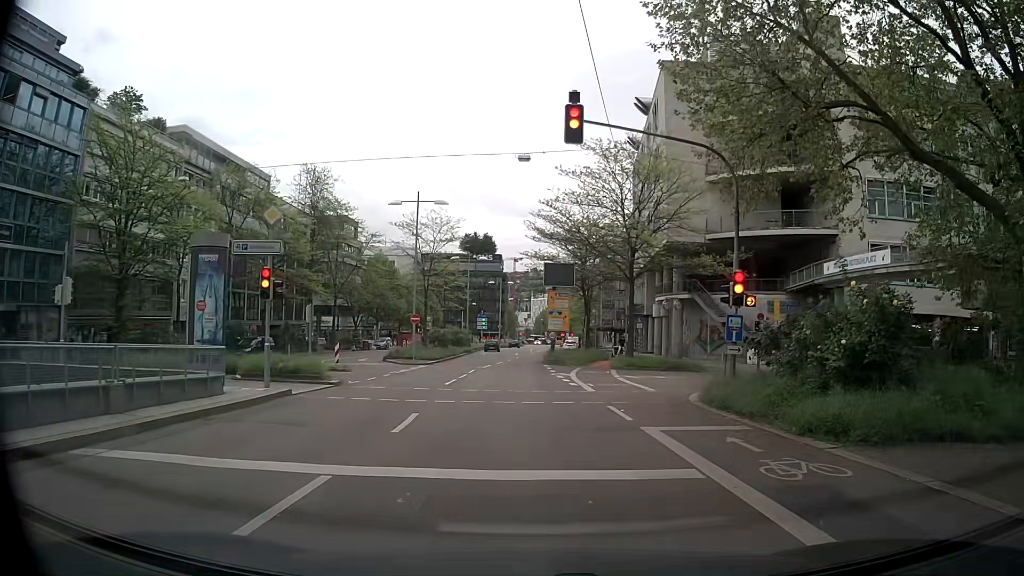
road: secondary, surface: asphalt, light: Day
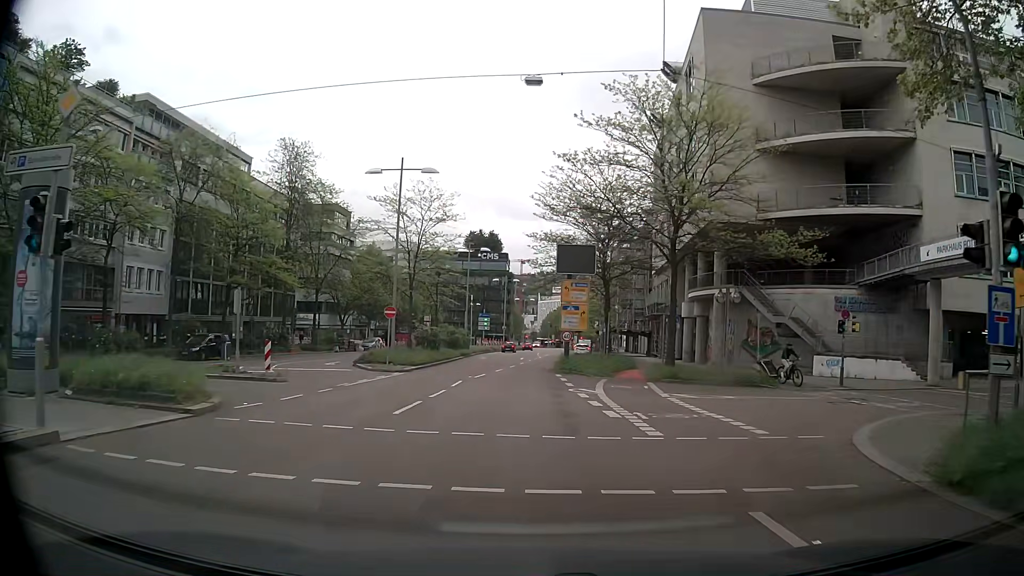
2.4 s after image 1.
(+0.2, +10.3) m; +2°
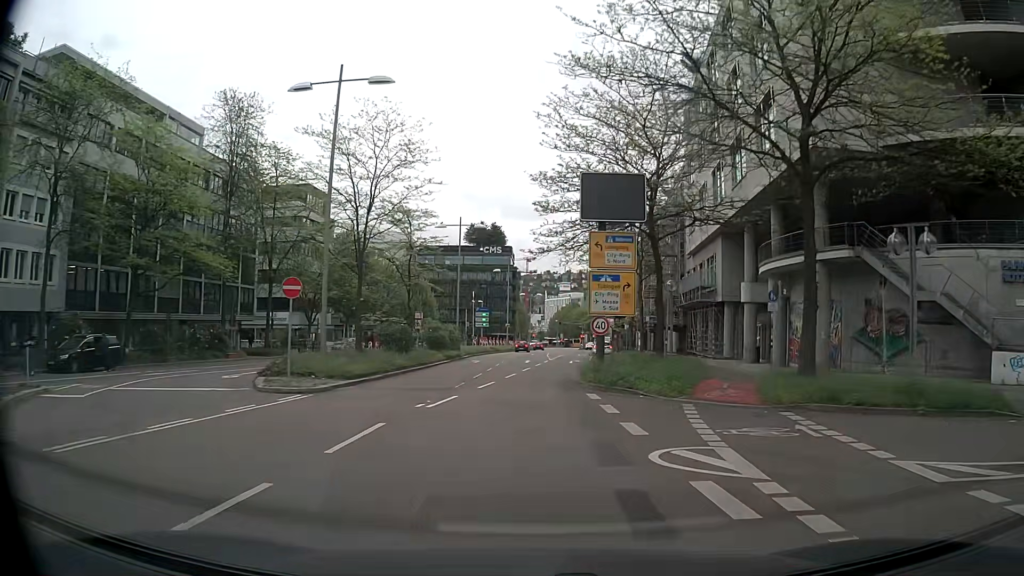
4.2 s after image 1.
(-0.4, +15.1) m; -1°
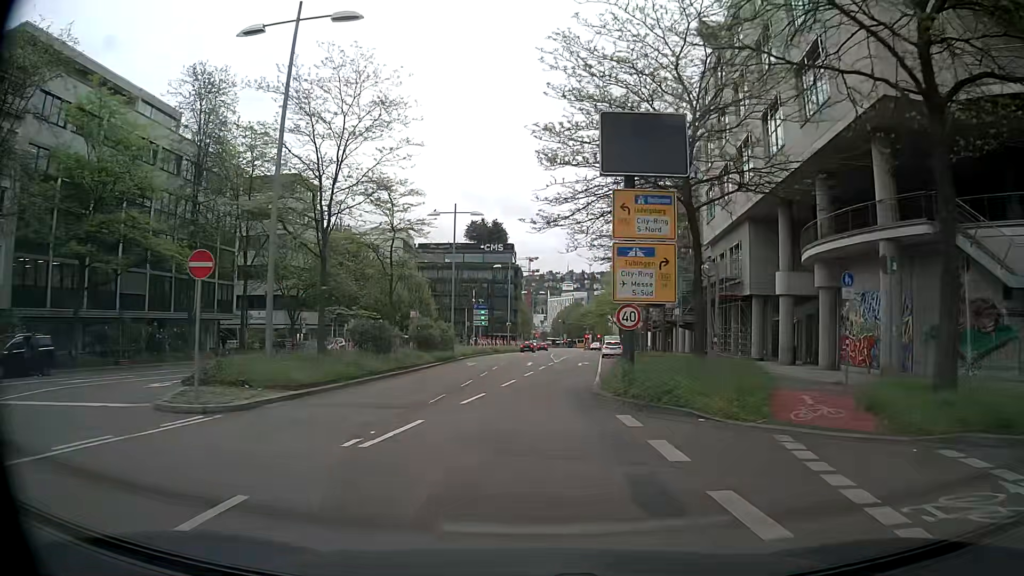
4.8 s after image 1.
(-0.1, +5.8) m; -1°
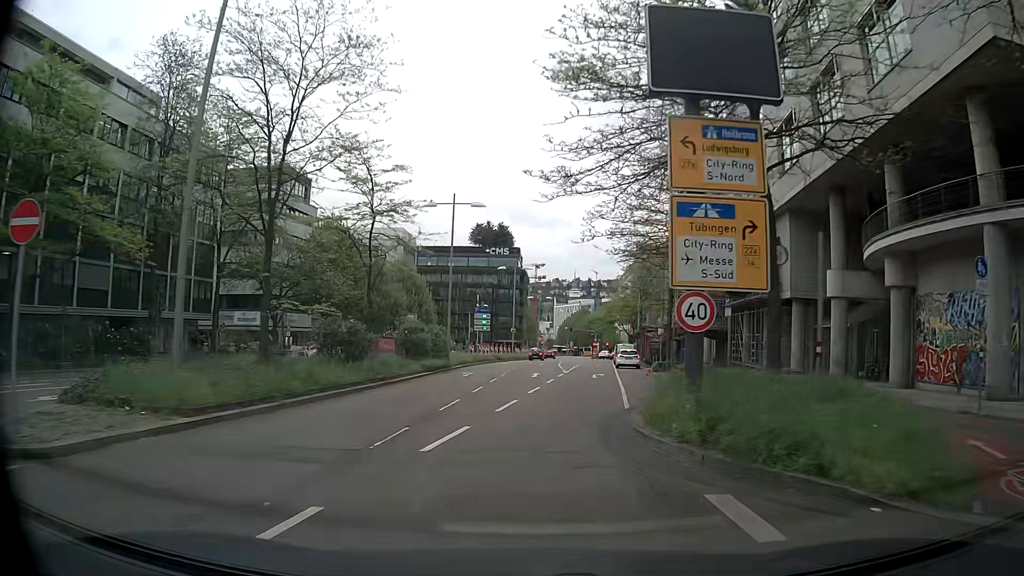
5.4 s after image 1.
(-0.1, +5.9) m; -1°
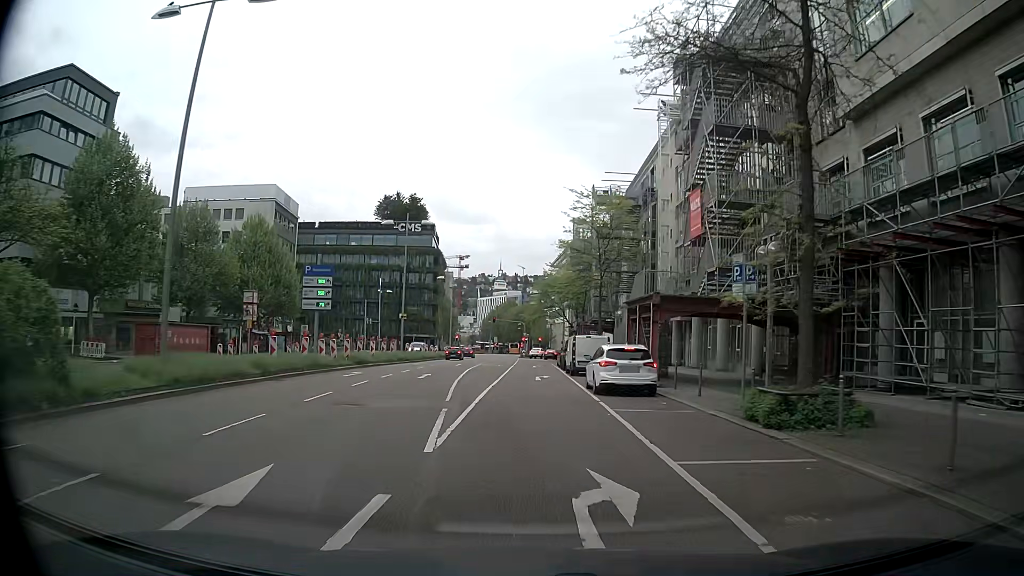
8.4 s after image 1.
(+2.3, +30.2) m; +8°
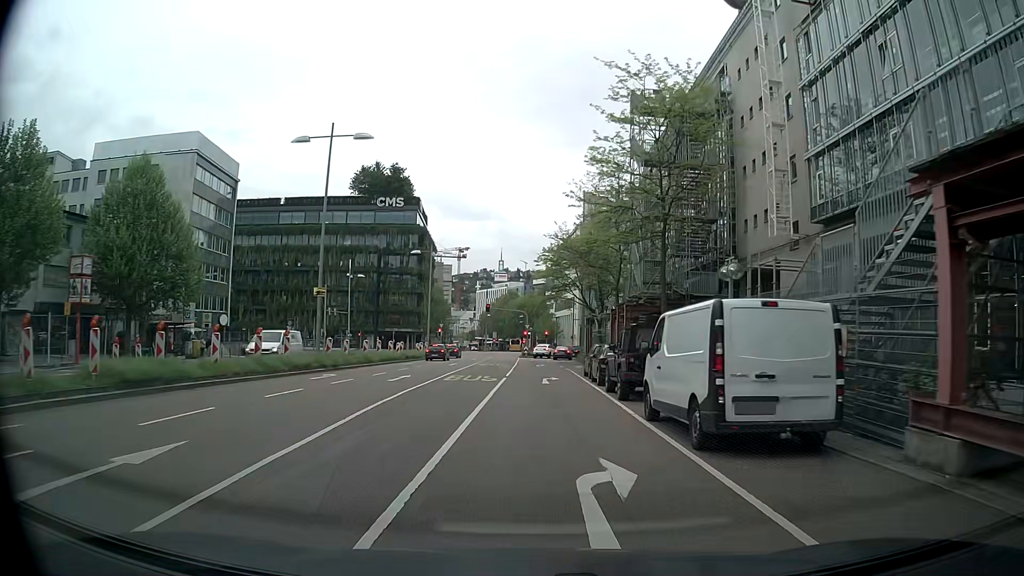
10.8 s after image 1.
(-0.6, +24.0) m; -1°
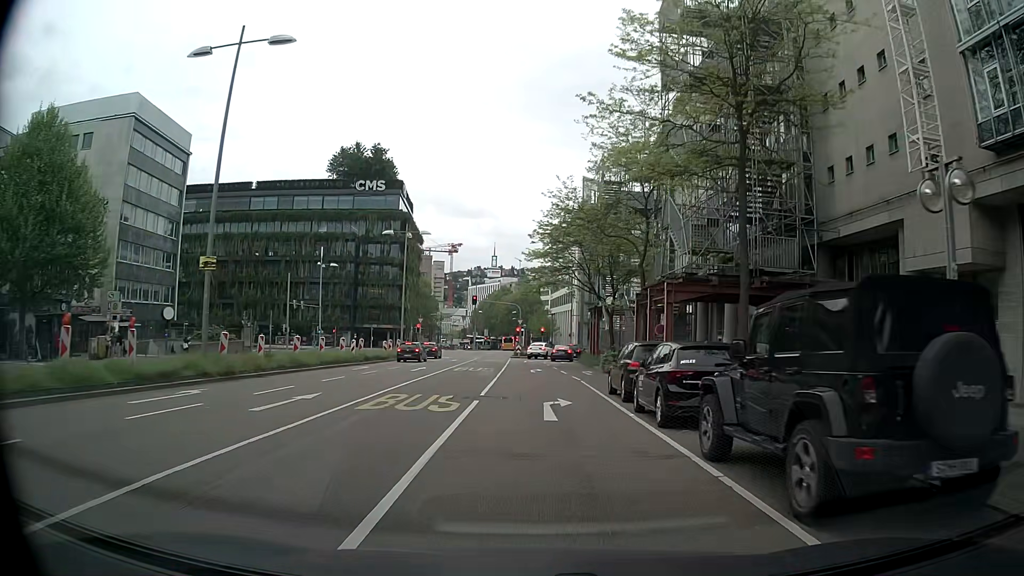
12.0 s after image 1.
(0.0, +11.9) m; 0°
(0, +10) (0, +20) (0, +30) (0, +40) (0, +50) (0, +60) (+2, +70) (+7, +79) (+13, +86) (+22, +91) m
